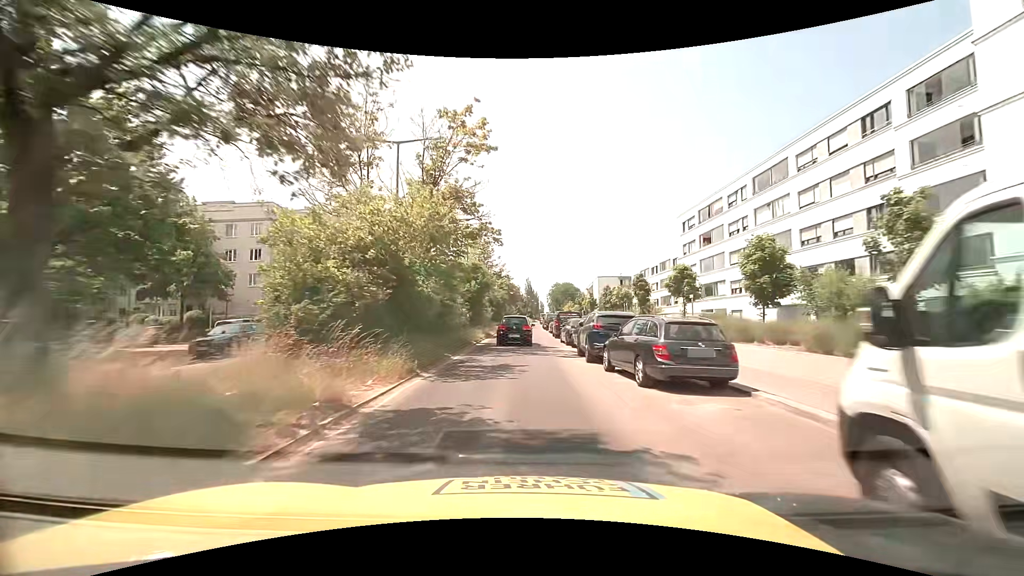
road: secondary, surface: asphalt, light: Day
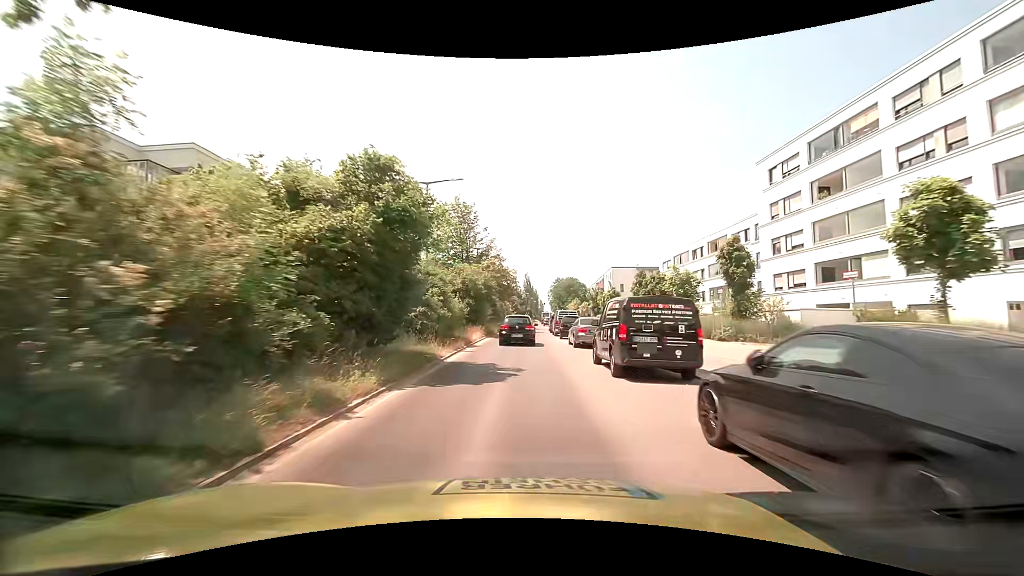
(0.0, +23.0) m; 0°
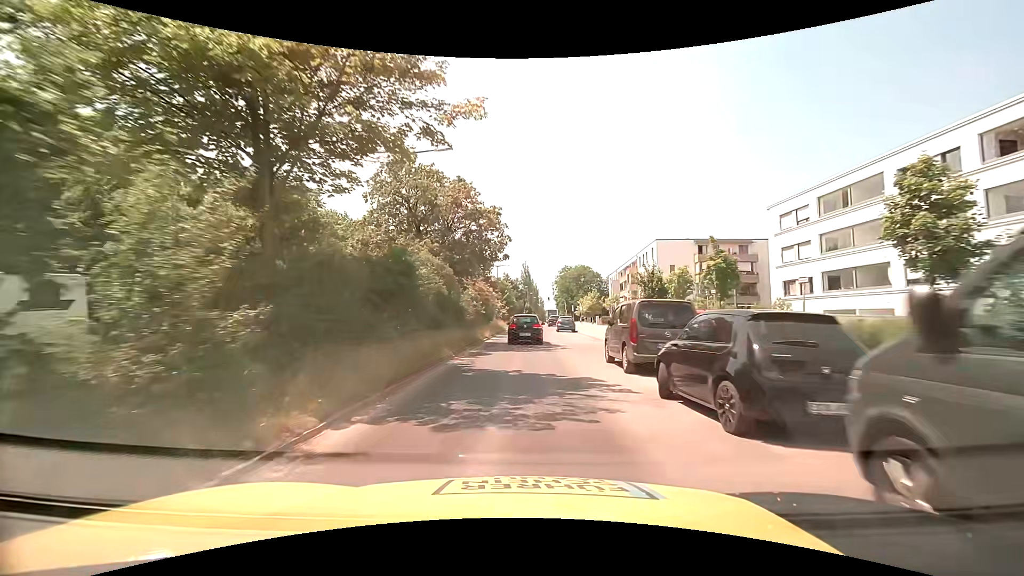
(+0.1, +37.8) m; 0°
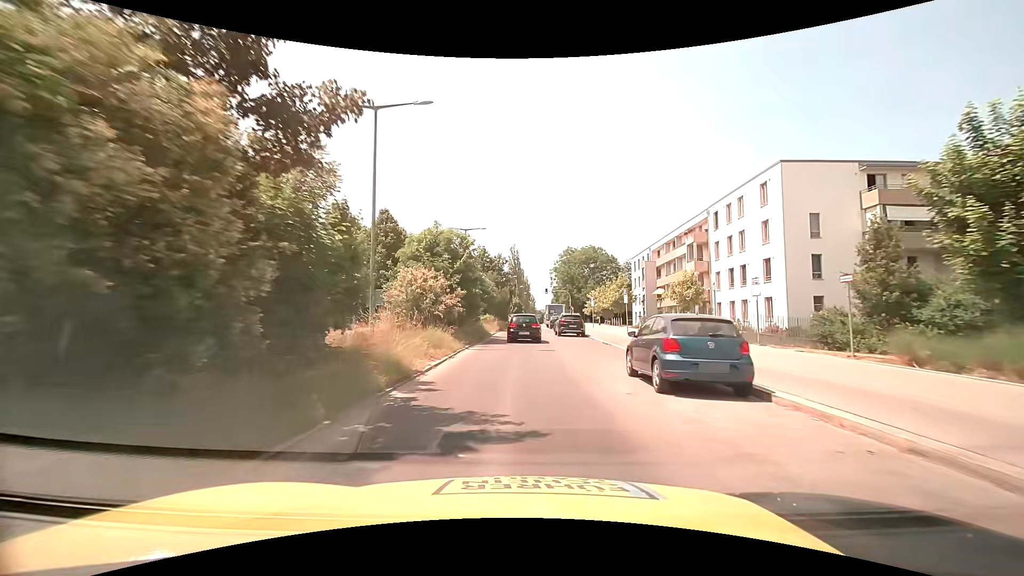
(+0.5, +36.6) m; +1°
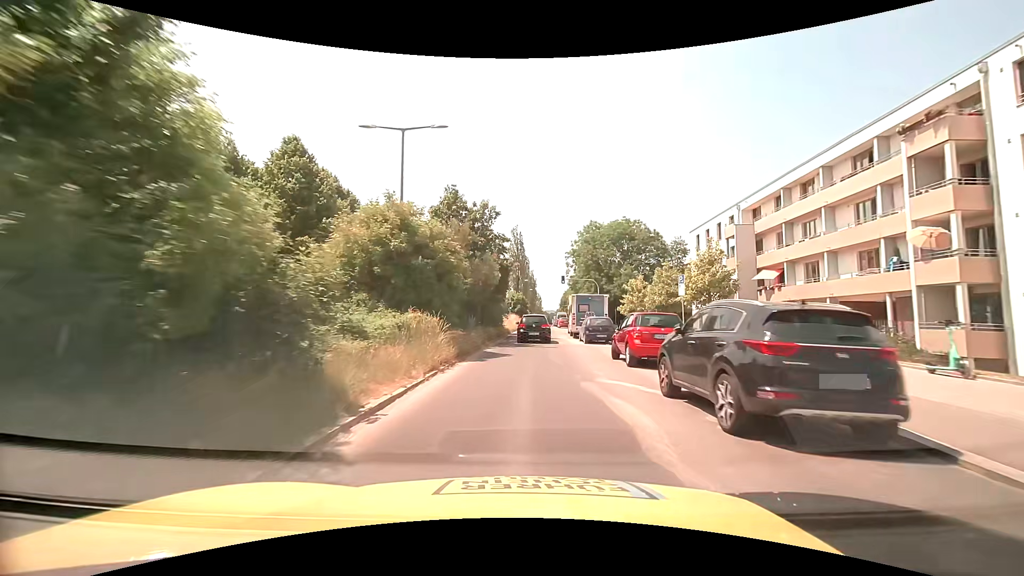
(-0.1, +28.7) m; -1°
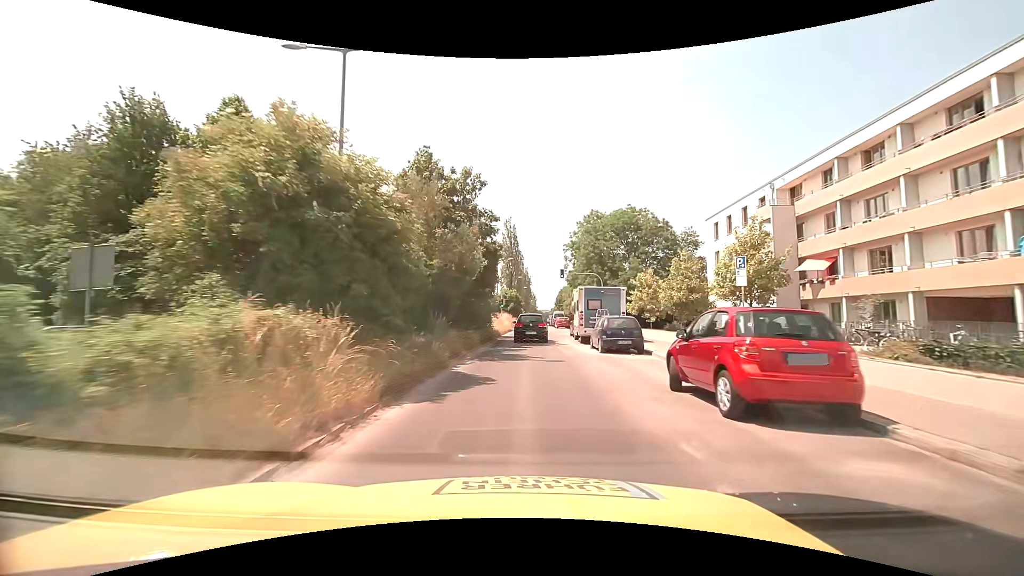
(0.0, +7.2) m; +1°
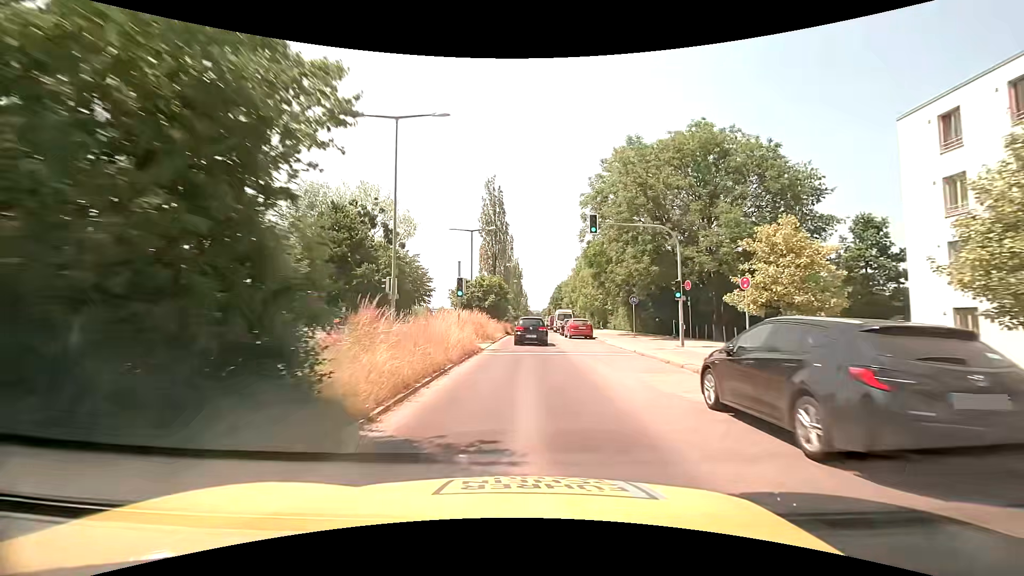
(+0.3, +27.8) m; +1°
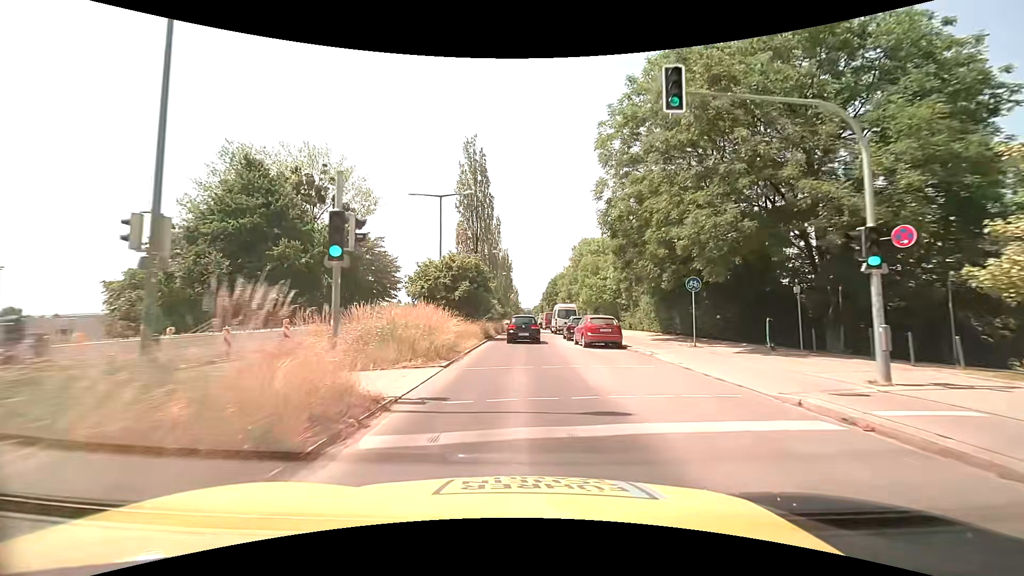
(+0.2, +13.8) m; +1°
(0, +10) (0, +20) (0, +30) (0, +40) (0, +50) (0, +60) (0, +70) (0, +80) (0, +90) (0, +100) m
